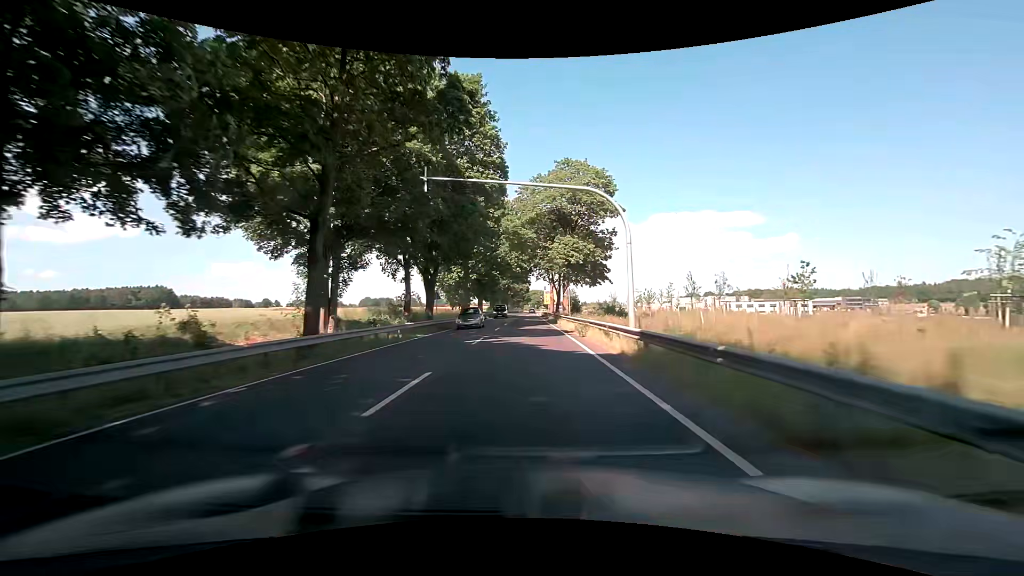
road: primary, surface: asphalt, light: Day
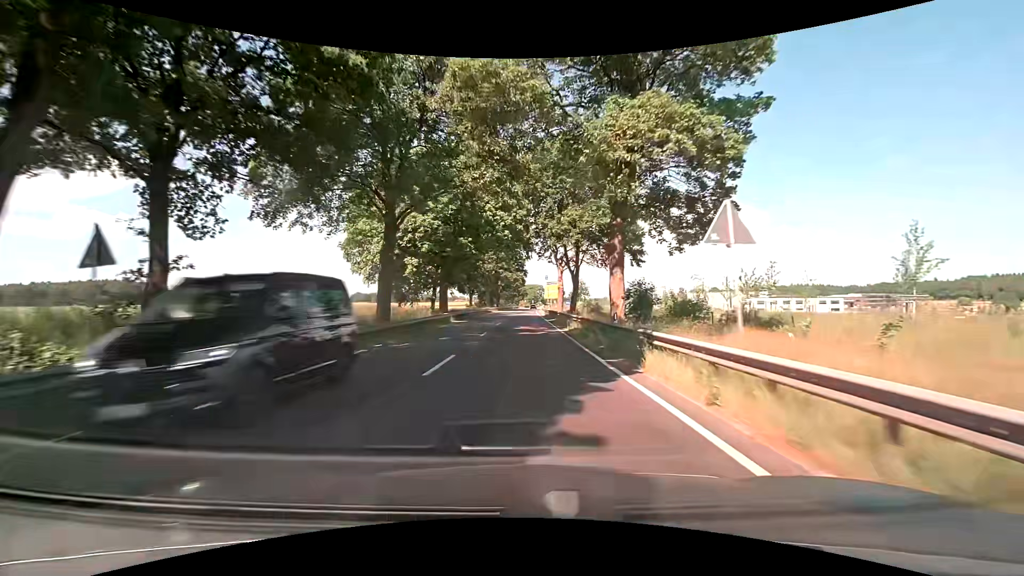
(+0.1, +32.6) m; 0°
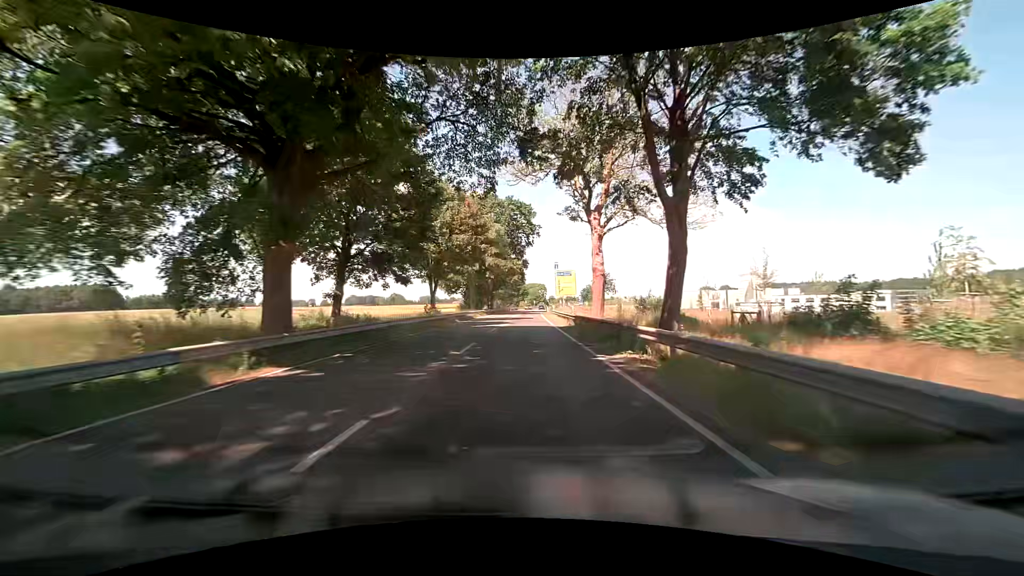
(+0.1, +31.9) m; 0°
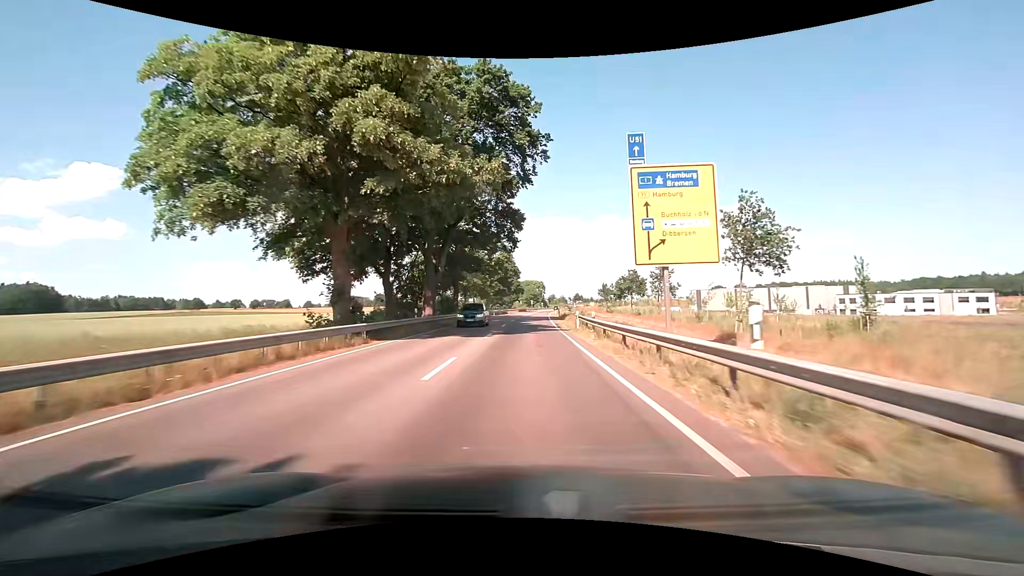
(+0.2, +52.5) m; 0°
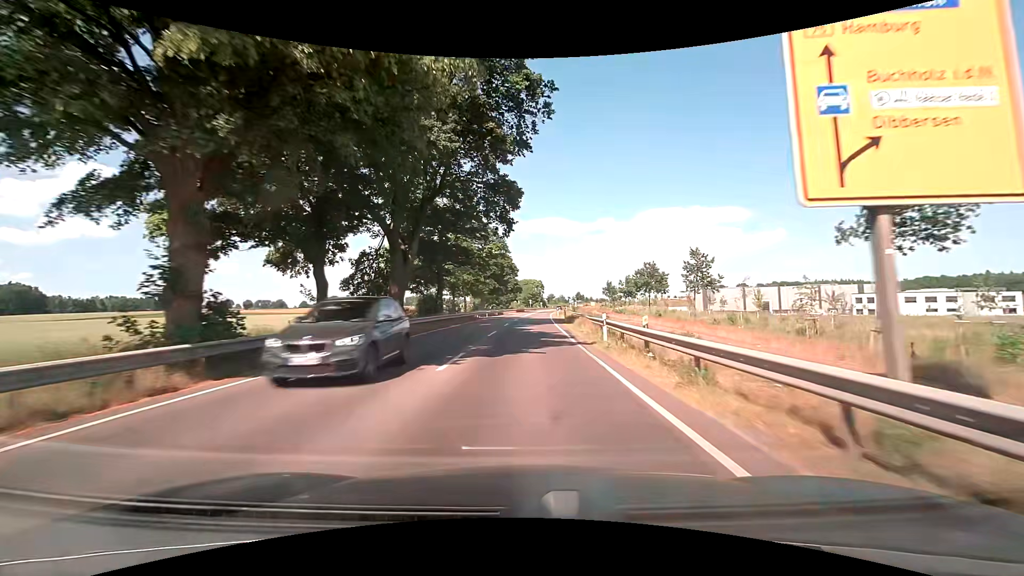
(0.0, +10.5) m; 0°
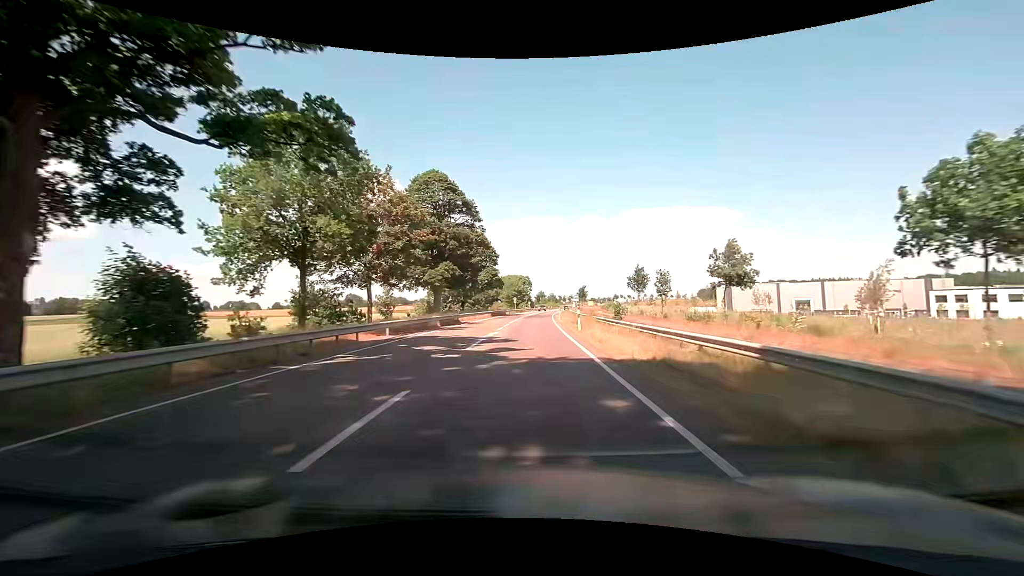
(+0.7, +42.5) m; +1°
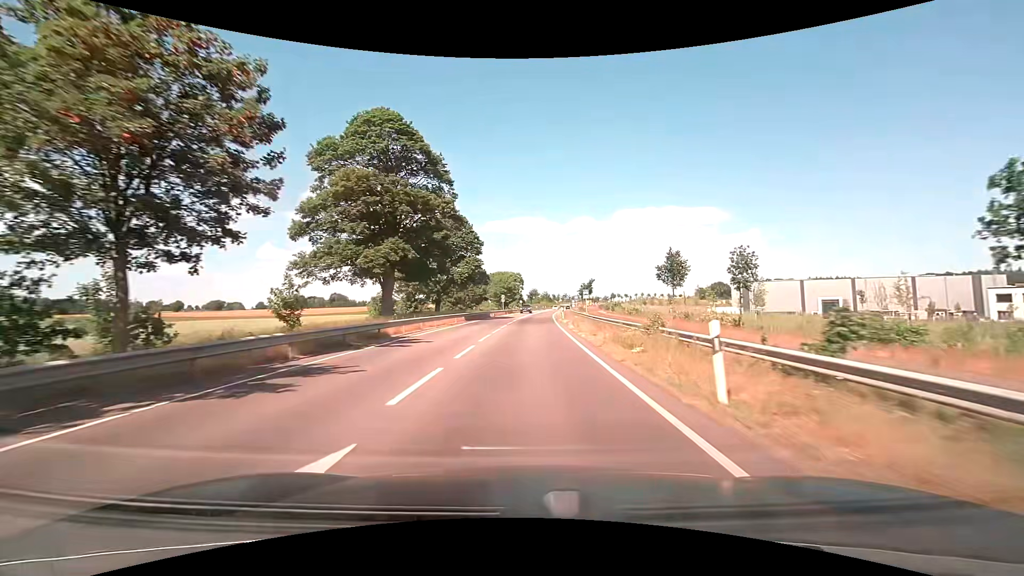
(+0.2, +21.5) m; +1°
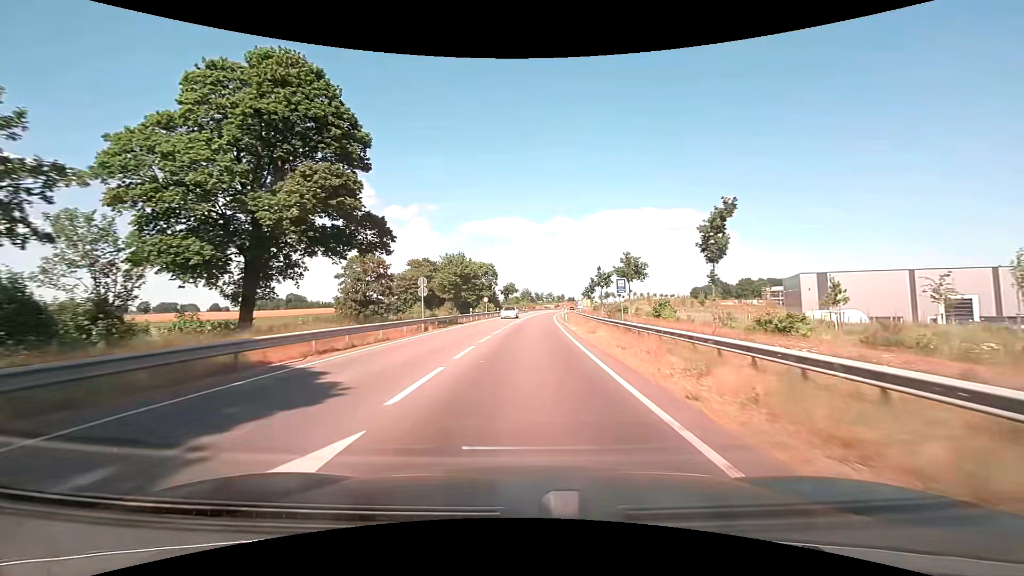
(+1.3, +54.5) m; +2°
(0, +10) (0, +20) (+1, +30) (+1, +40) (+1, +50) (+2, +60) (+2, +70) (+3, +80) (+4, +90) (+5, +100) m
